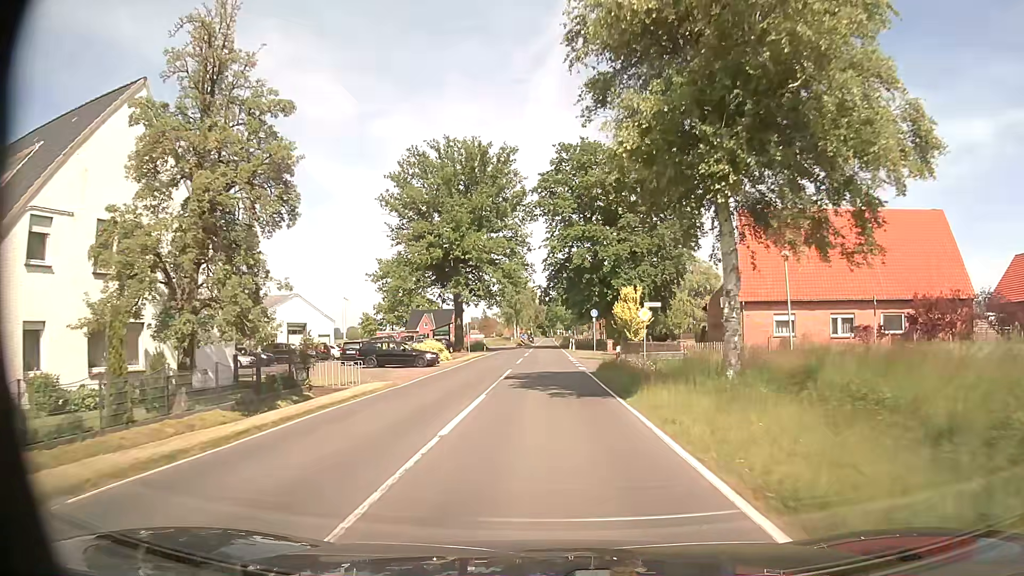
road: secondary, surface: asphalt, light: Day
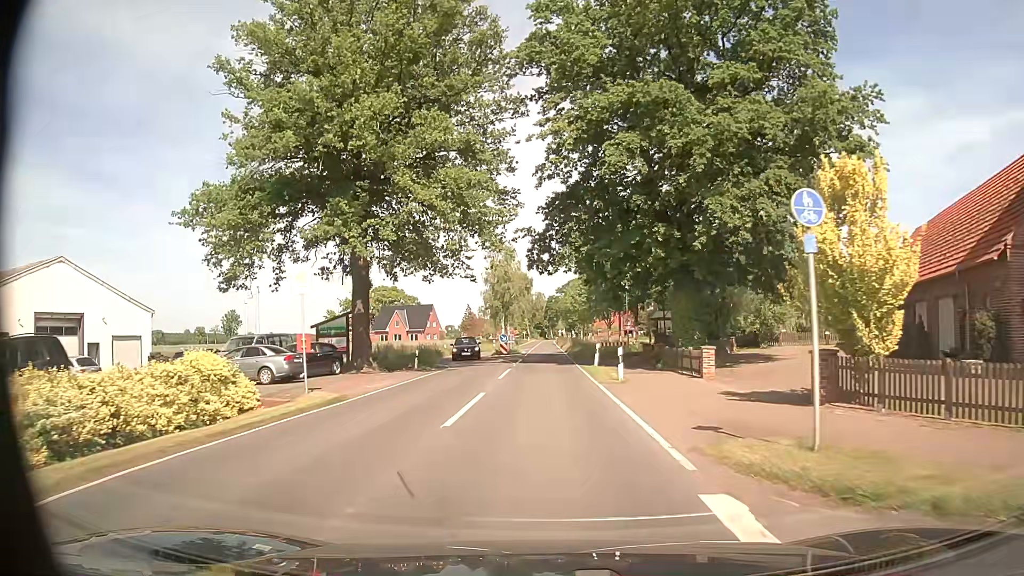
(0.0, +35.3) m; 0°
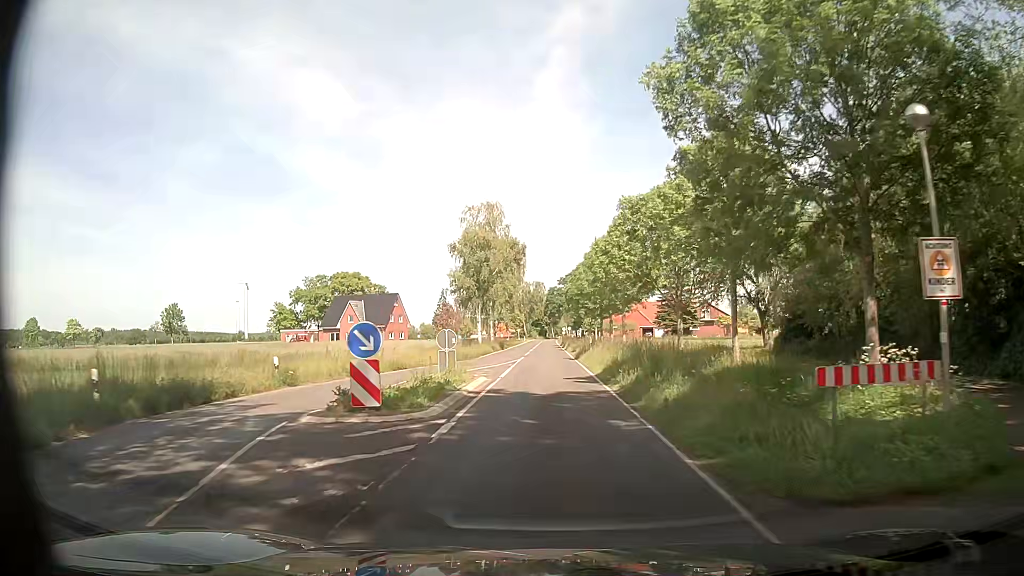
(-0.1, +37.0) m; 0°
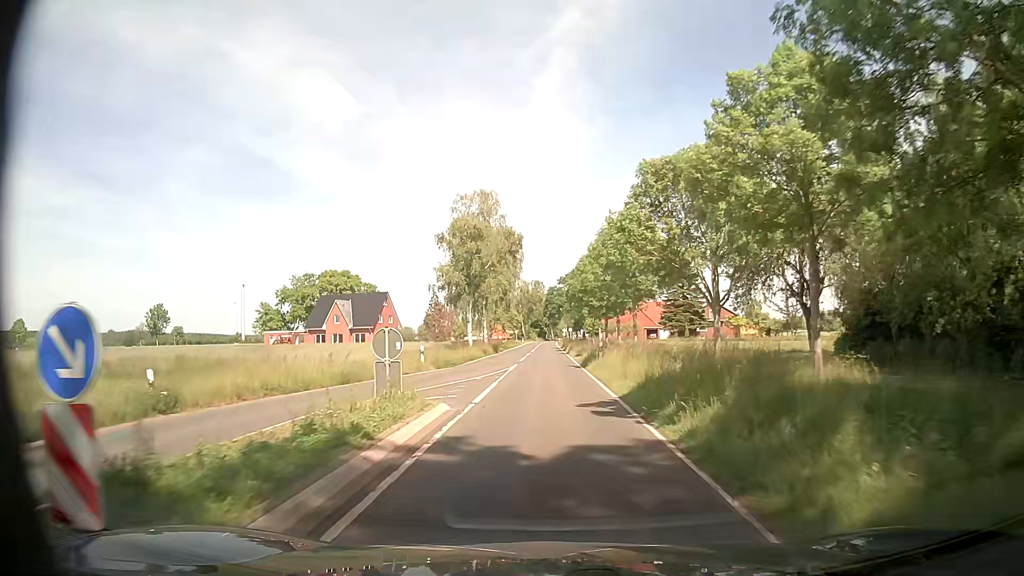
(0.0, +7.5) m; 0°
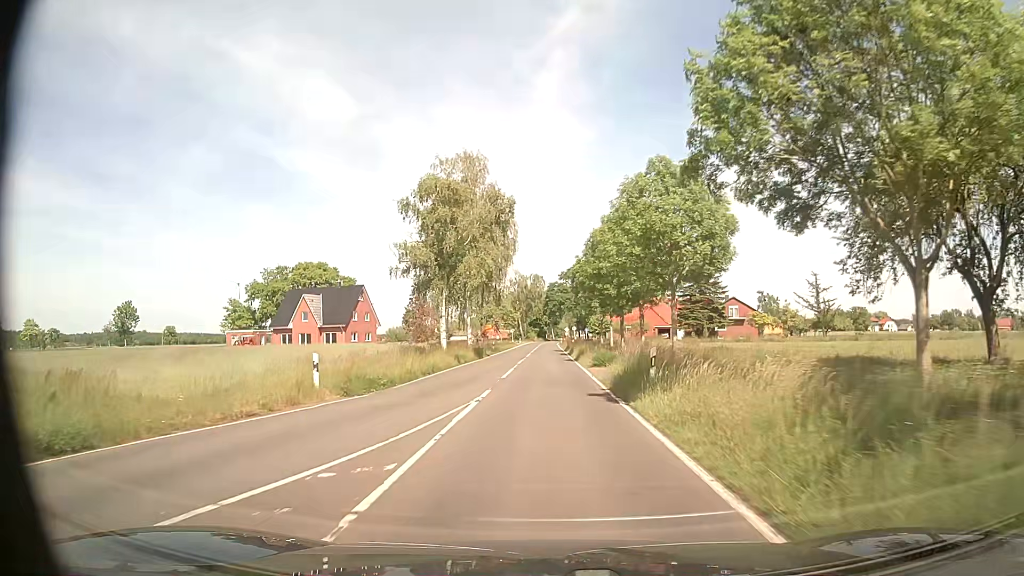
(0.0, +15.1) m; +1°
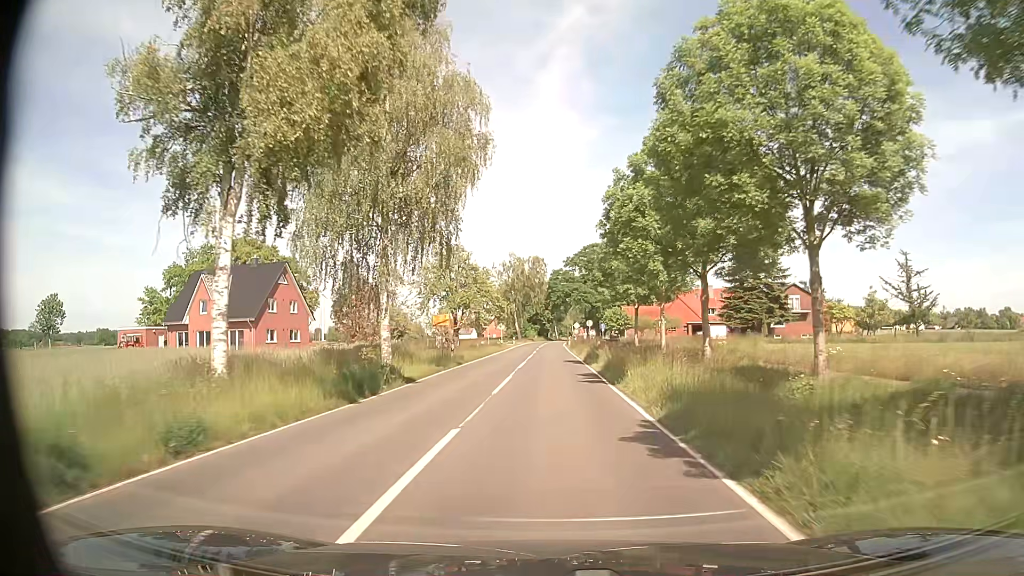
(-0.3, +30.4) m; -1°
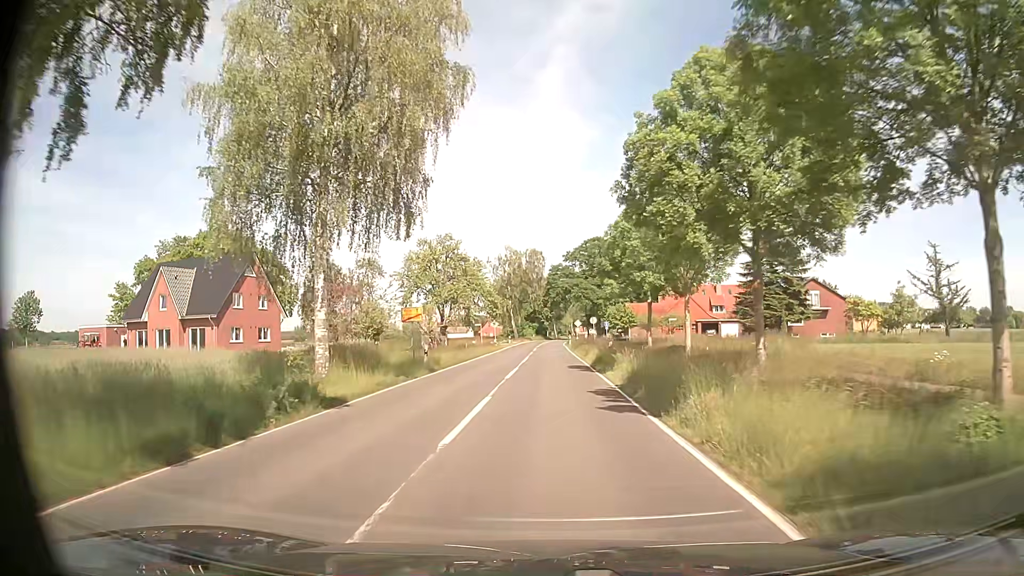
(+0.1, +7.6) m; +1°
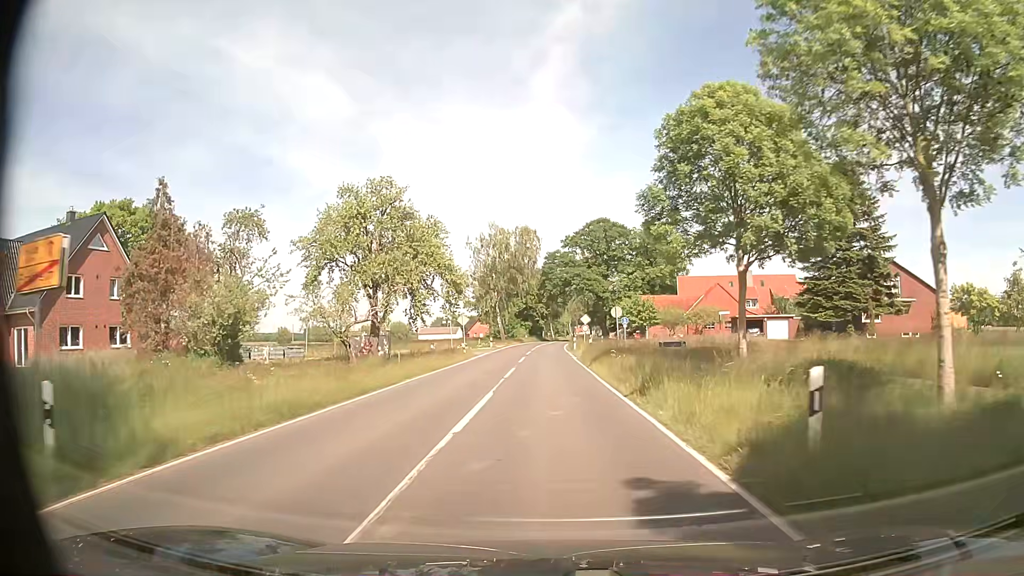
(0.0, +22.8) m; +1°
(0, +10) (0, +20) (0, +30) (0, +40) (0, +50) (0, +60) (0, +70) (0, +80) (+1, +90) (+1, +100) m
